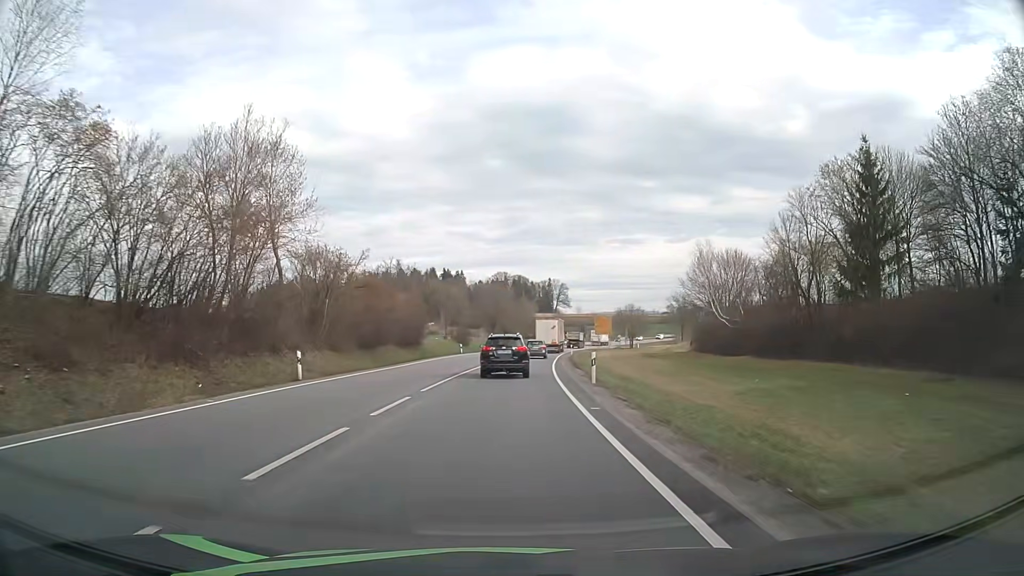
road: primary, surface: asphalt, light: Day
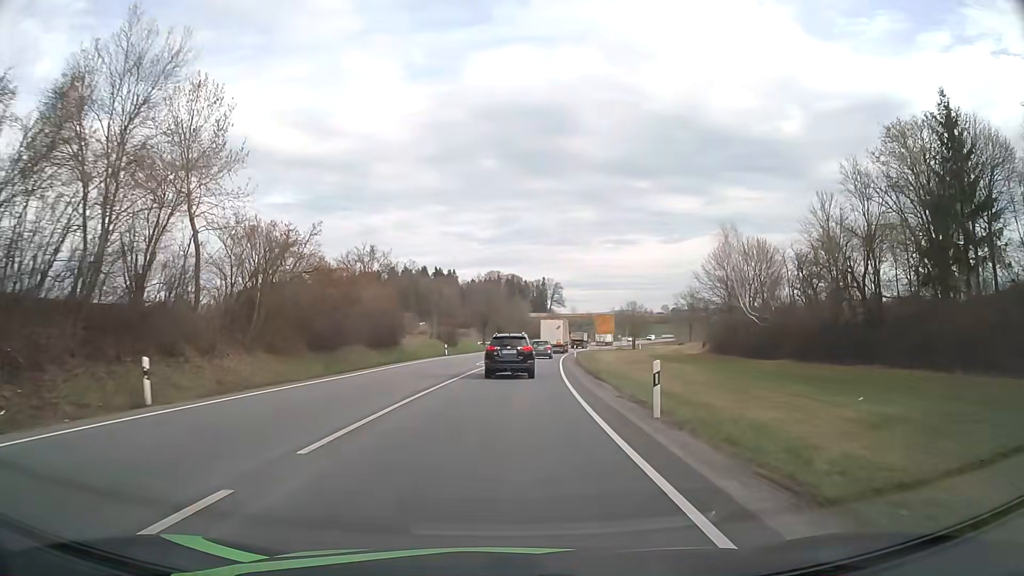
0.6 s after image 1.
(+0.1, +10.7) m; +1°
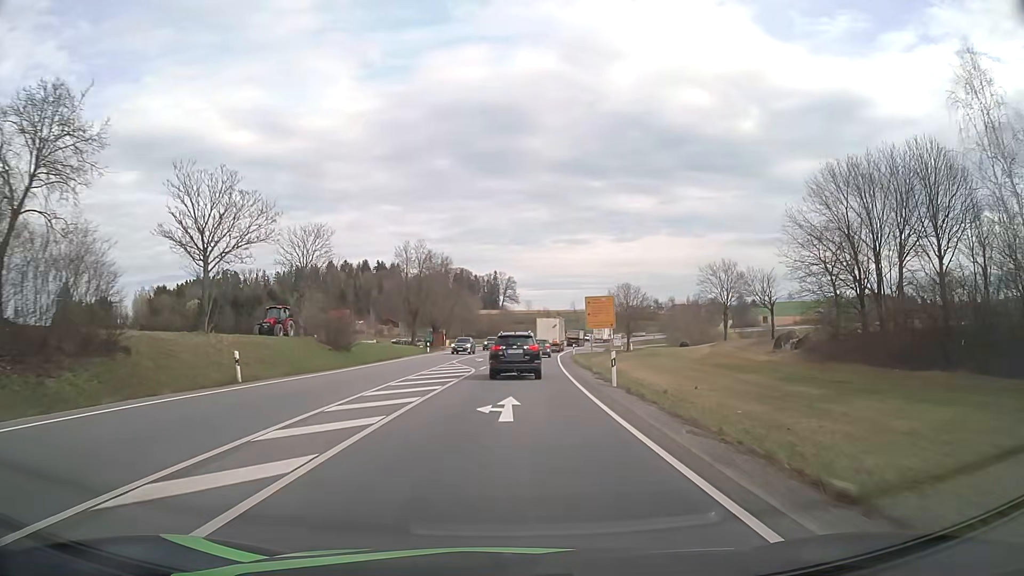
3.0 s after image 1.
(+1.5, +41.9) m; +4°
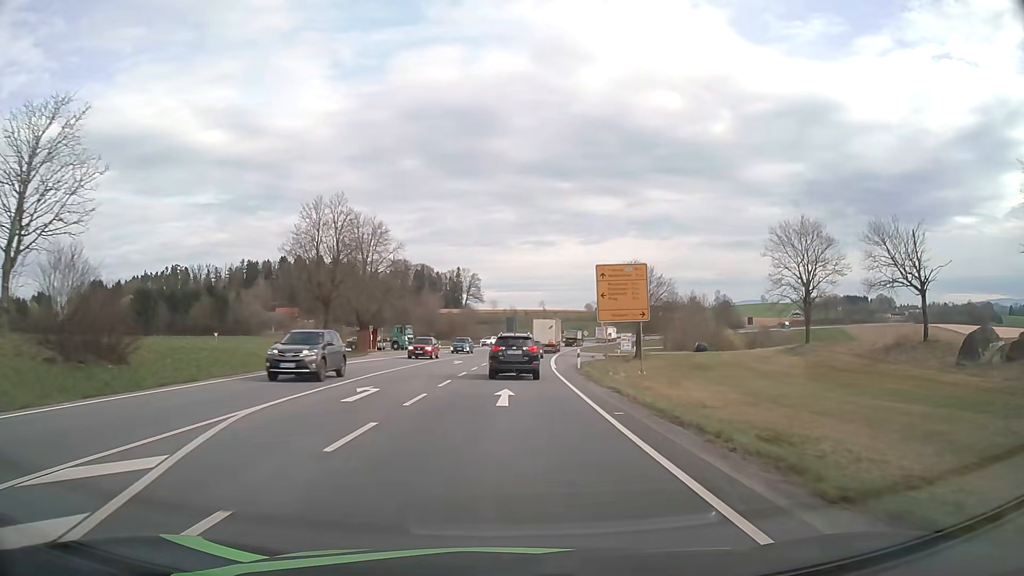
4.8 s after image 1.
(+0.7, +30.2) m; +3°
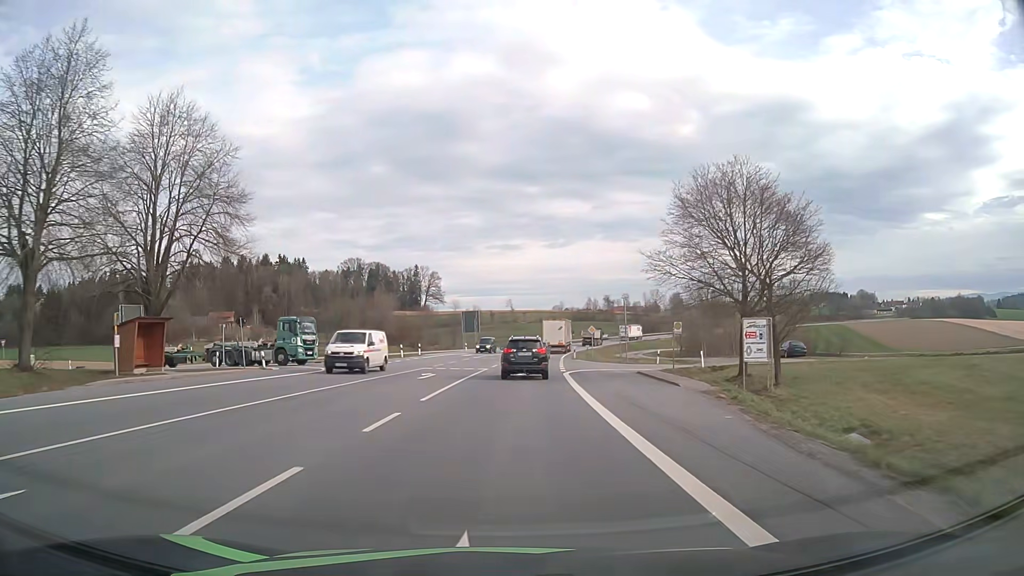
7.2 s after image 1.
(+1.0, +40.0) m; +3°
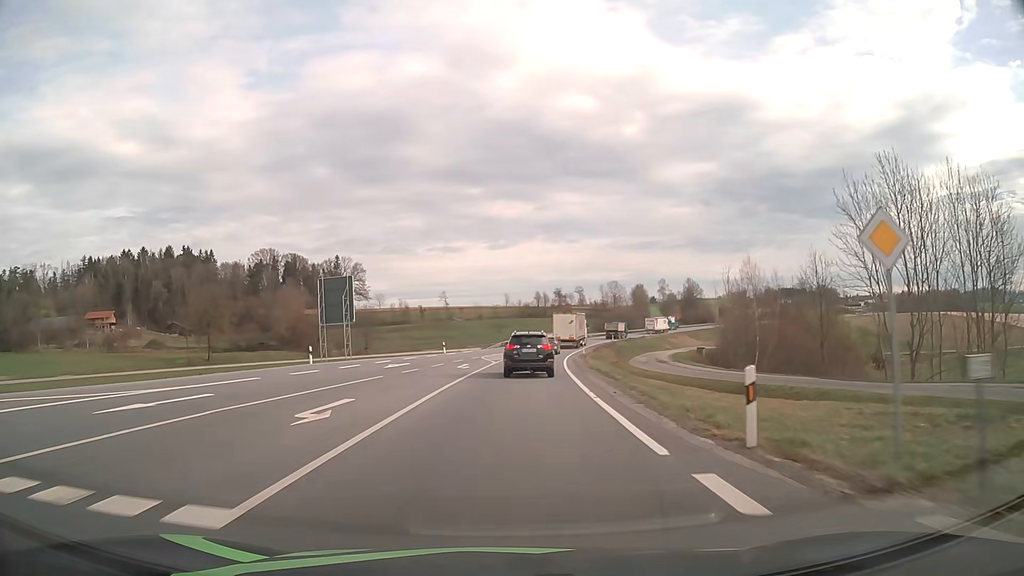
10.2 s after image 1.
(+2.1, +53.4) m; +5°
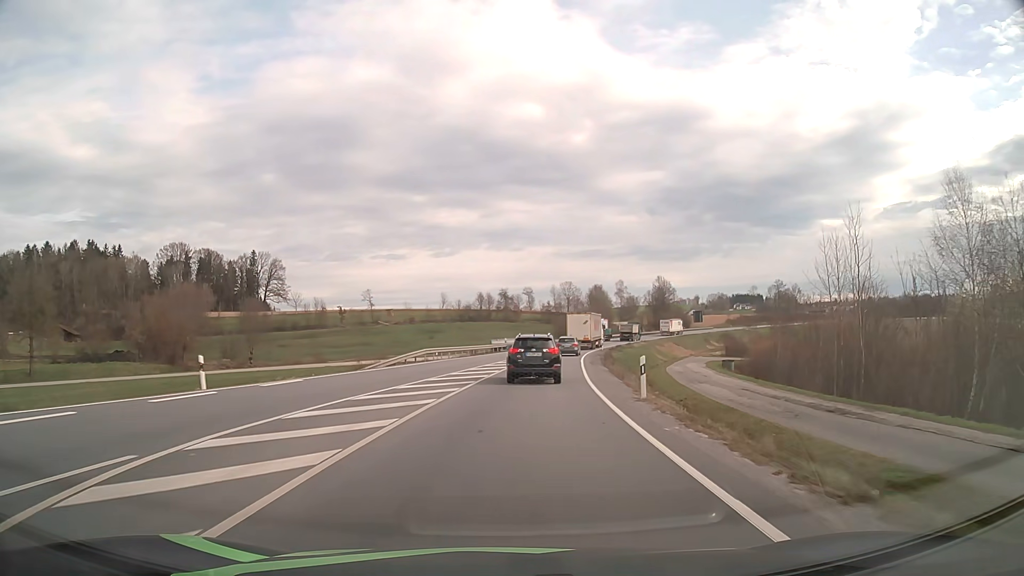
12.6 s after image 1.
(+1.7, +41.7) m; +5°
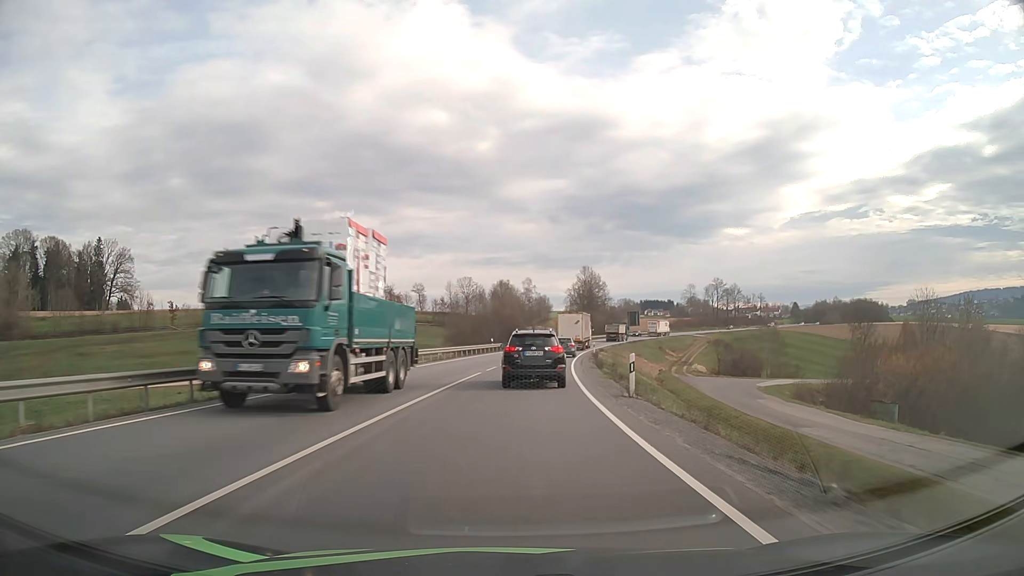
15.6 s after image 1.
(+3.8, +51.5) m; +9°
(0, +10) (+1, +20) (+1, +30) (+2, +40) (+3, +50) (+5, +60) (+7, +70) (+9, +79) (+11, +89) (+13, +99) m
